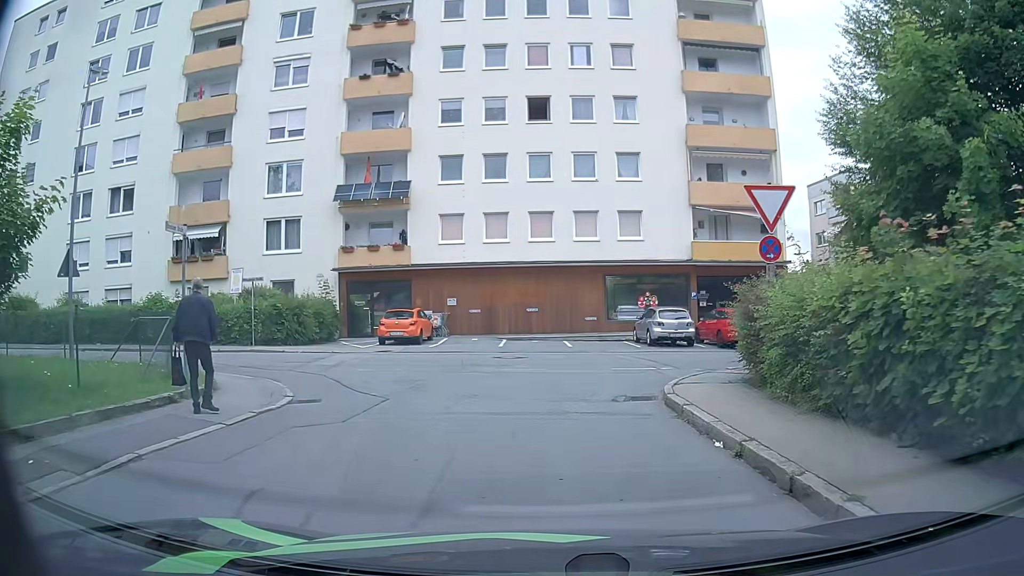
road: residential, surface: asphalt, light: Day
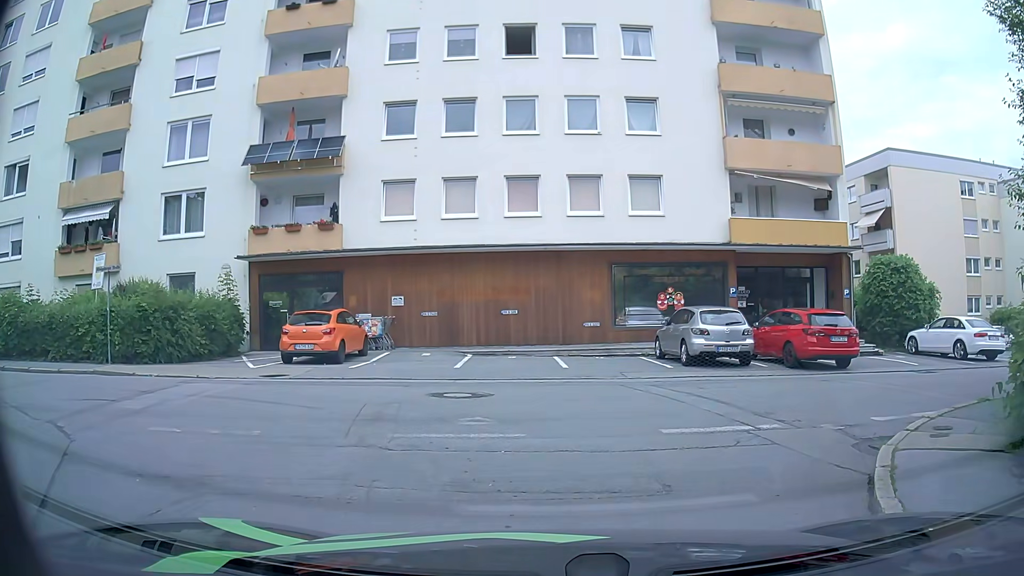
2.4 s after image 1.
(0.0, +8.5) m; +1°
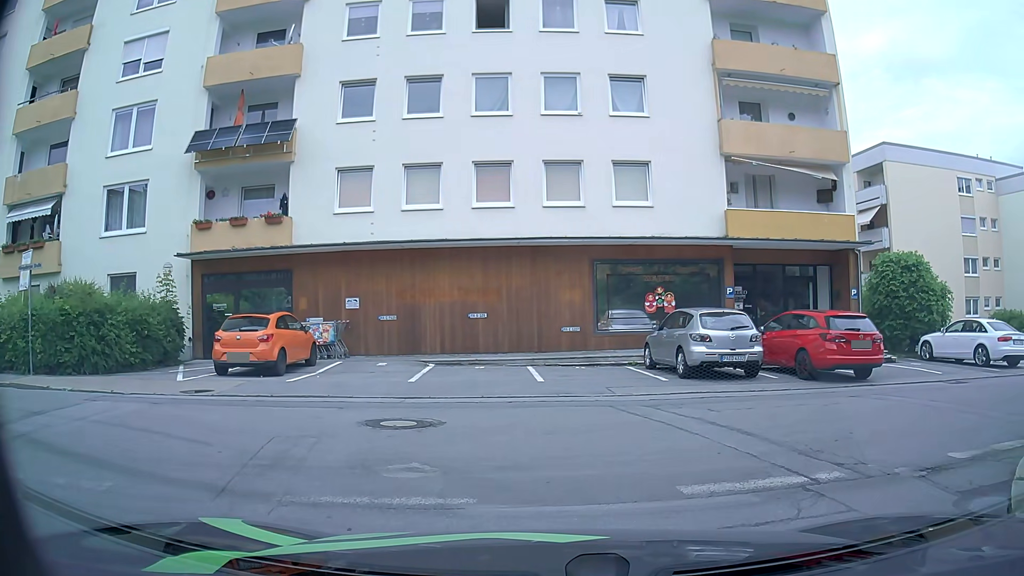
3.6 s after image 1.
(0.0, +2.5) m; +4°
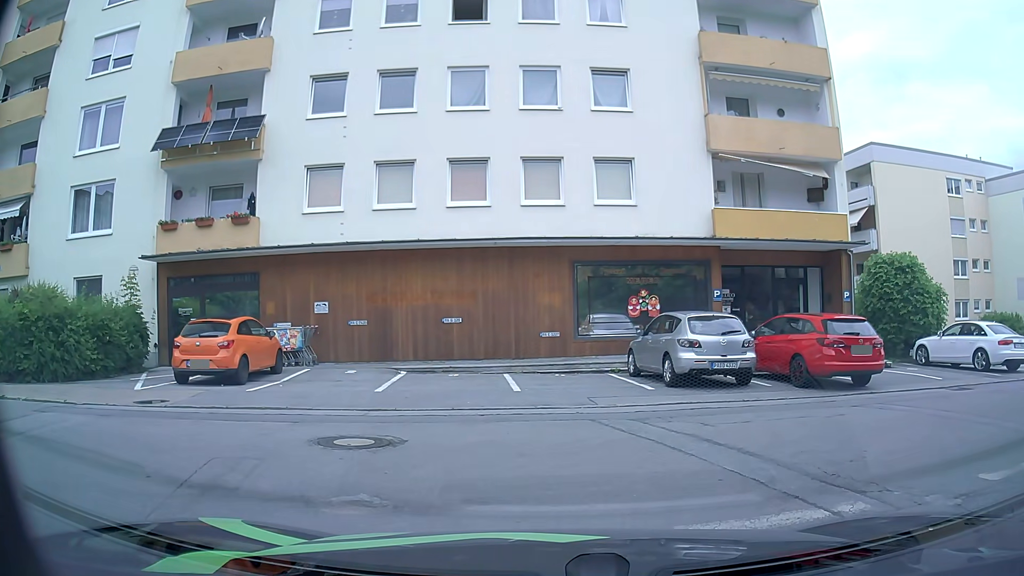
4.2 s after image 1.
(0.0, +0.9) m; +1°
